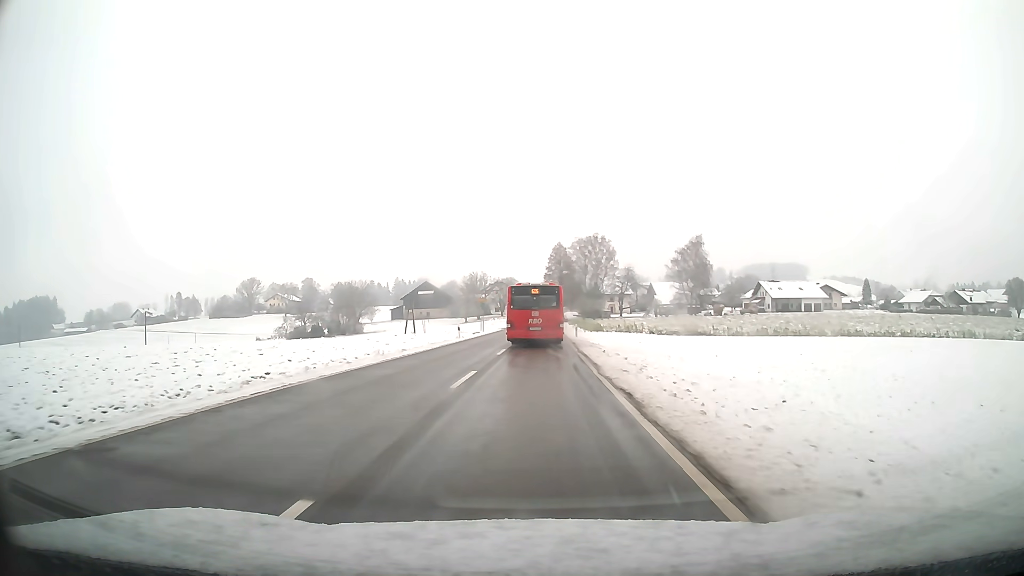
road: tertiary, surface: asphalt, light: Day
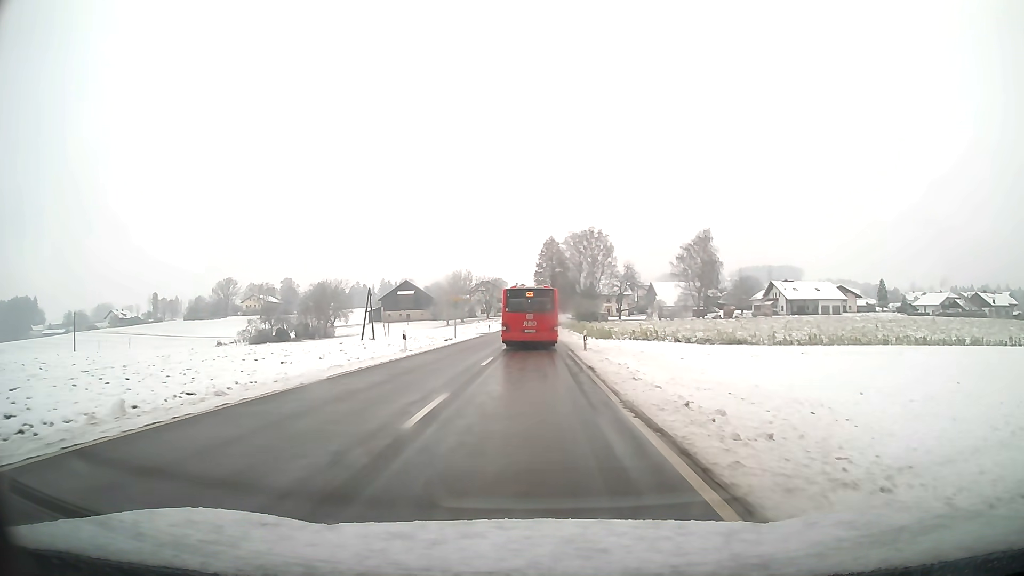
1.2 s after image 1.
(+0.1, +16.3) m; +1°
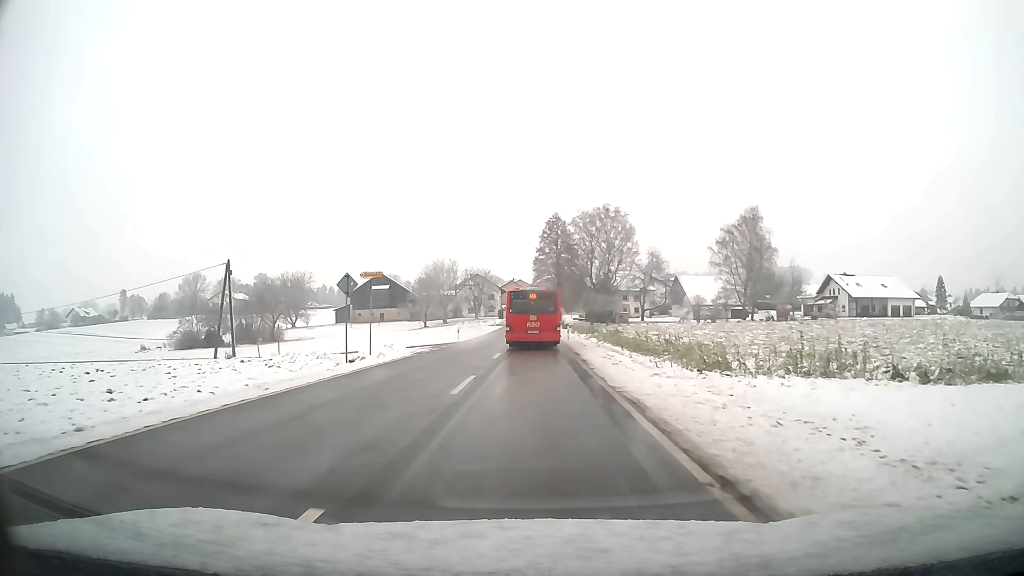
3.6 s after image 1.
(0.0, +31.8) m; 0°
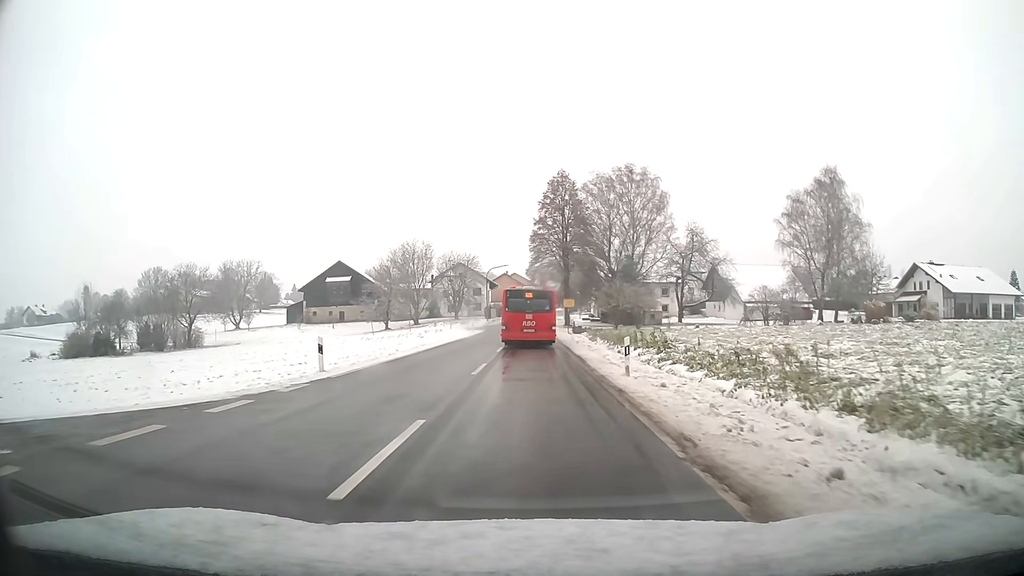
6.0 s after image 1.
(0.0, +31.5) m; 0°
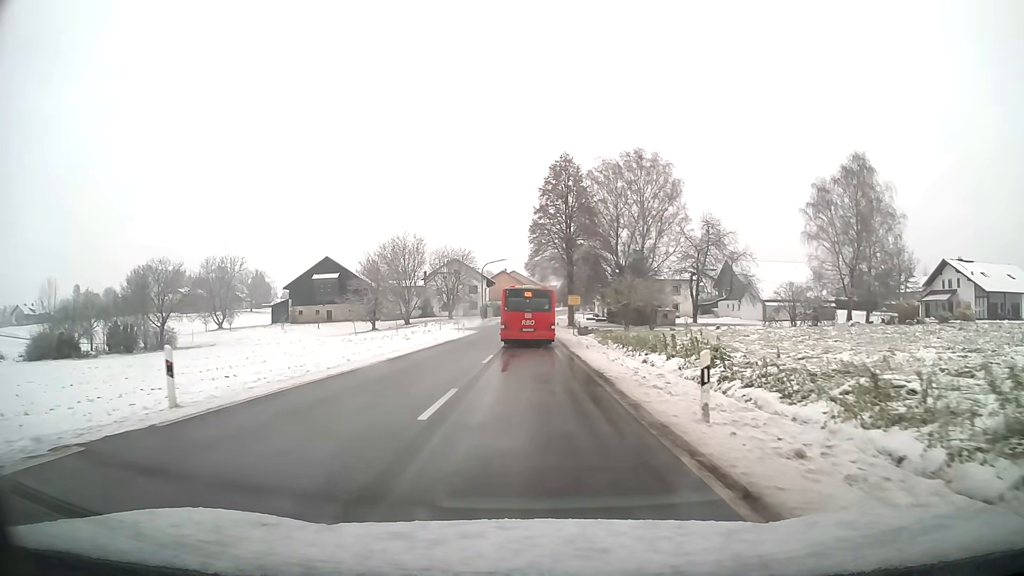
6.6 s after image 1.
(0.0, +7.8) m; 0°
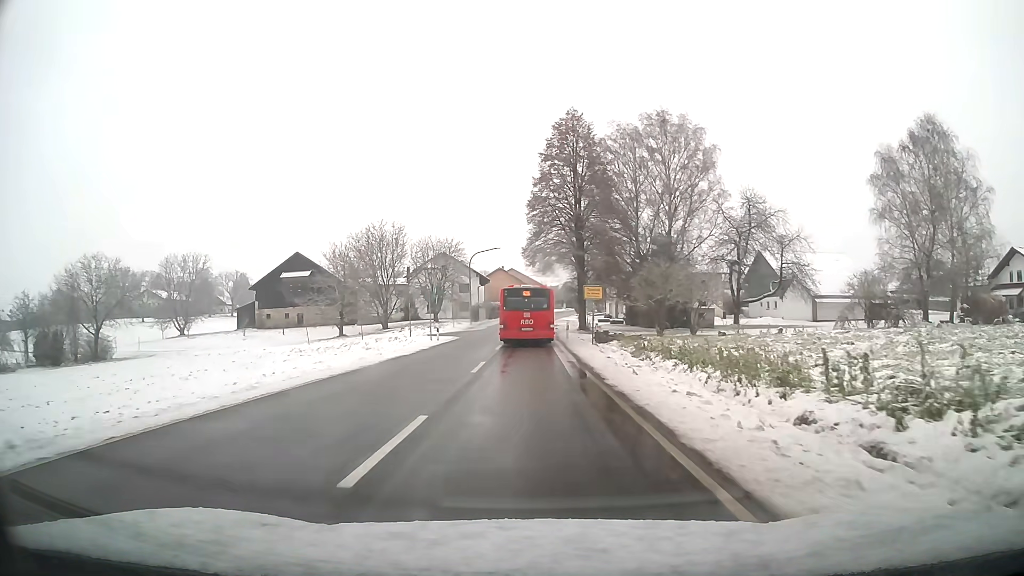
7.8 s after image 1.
(0.0, +15.5) m; 0°
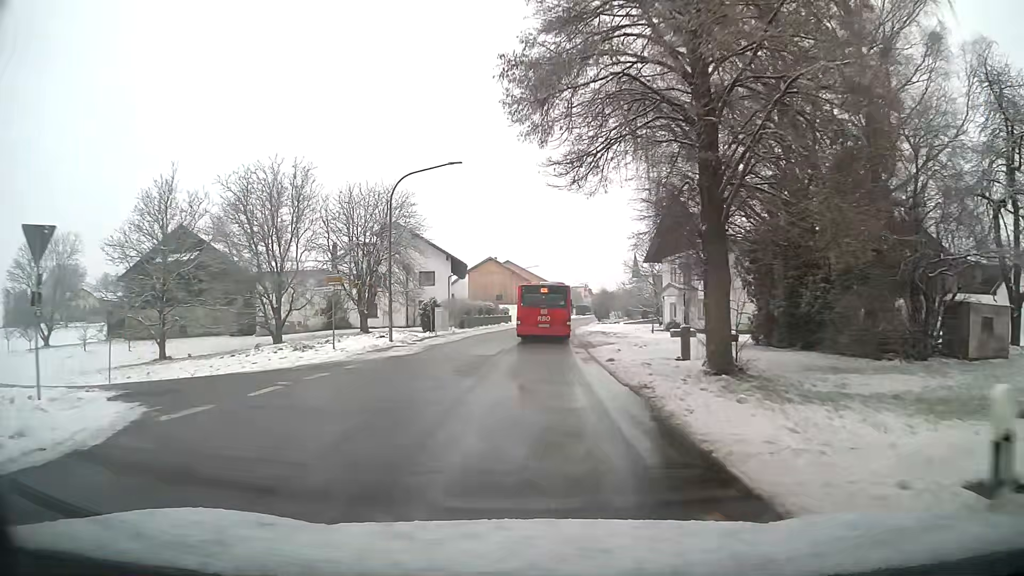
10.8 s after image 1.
(-0.1, +37.9) m; 0°
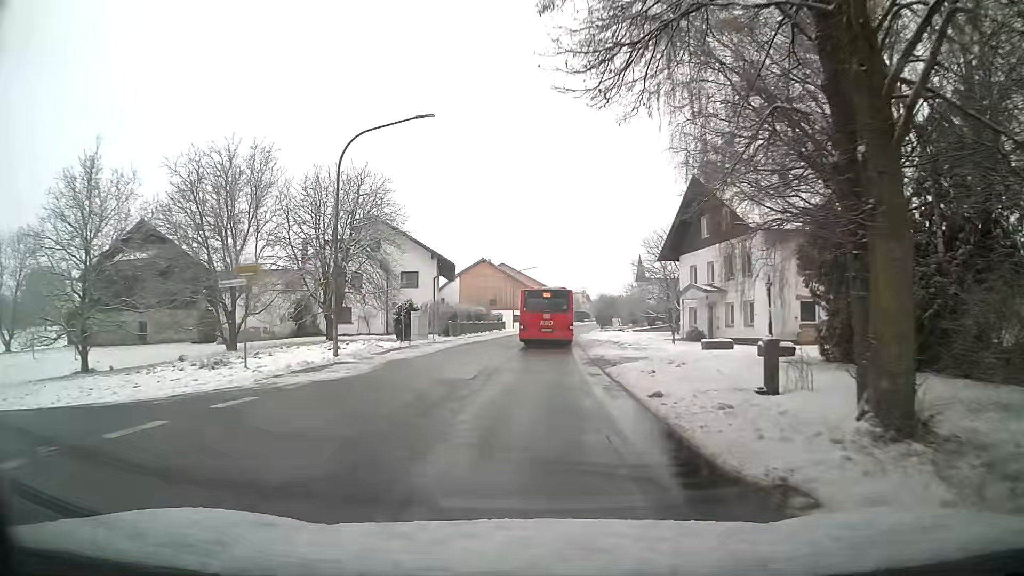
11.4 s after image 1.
(0.0, +7.4) m; 0°
